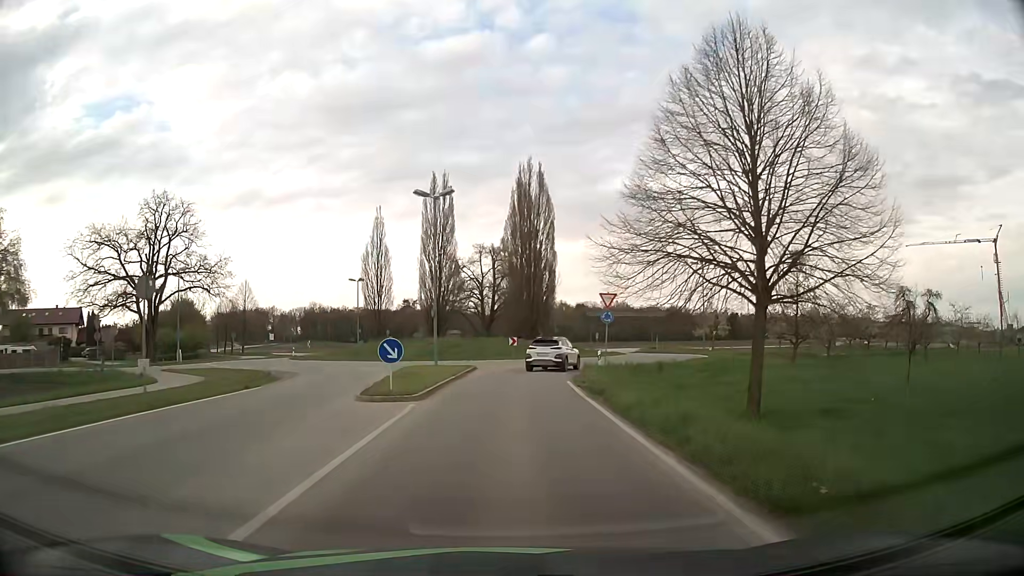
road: tertiary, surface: asphalt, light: Day
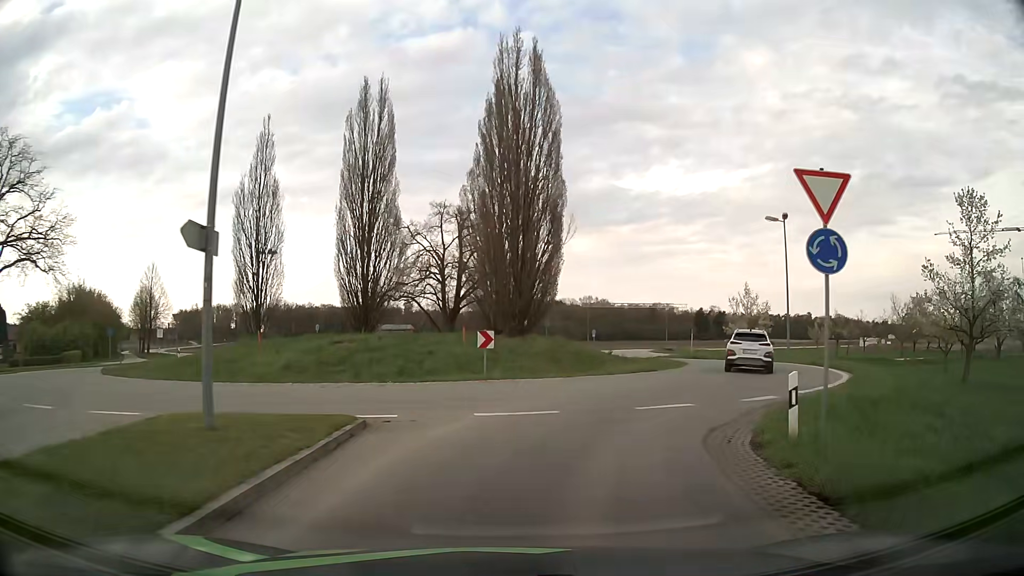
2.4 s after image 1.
(+0.1, +22.7) m; +2°
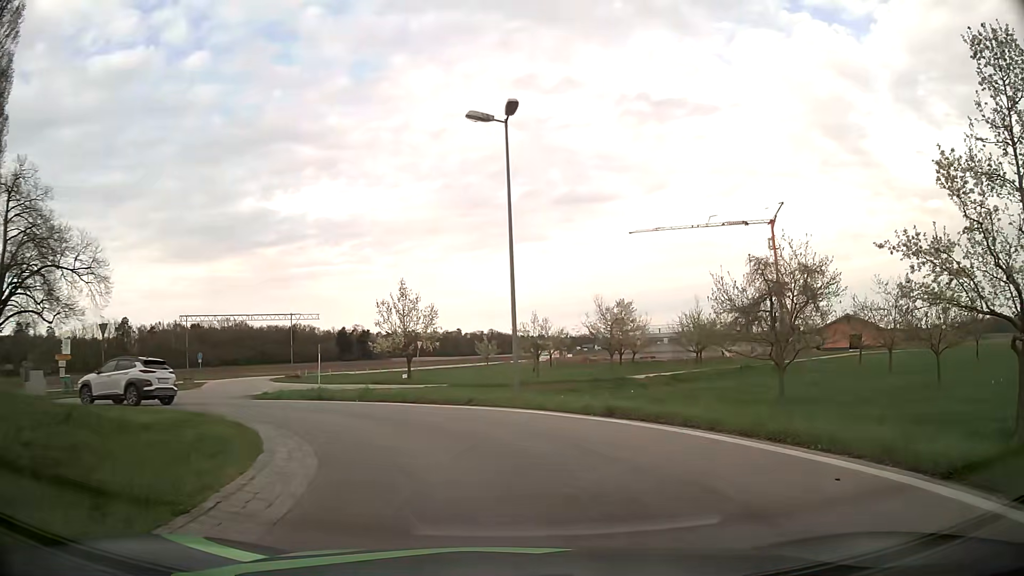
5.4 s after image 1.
(+5.4, +19.5) m; +31°
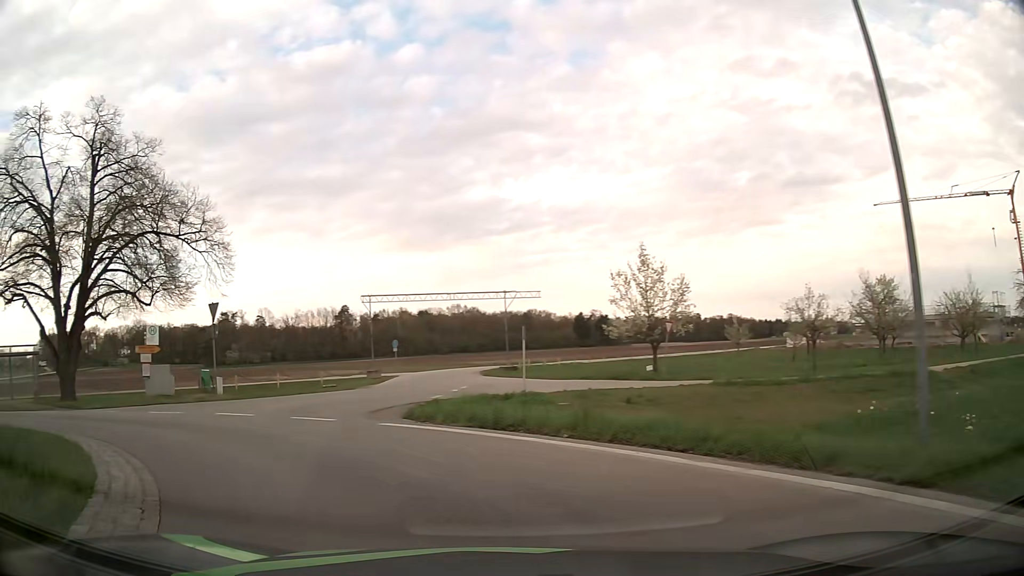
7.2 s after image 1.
(-1.3, +11.0) m; -20°
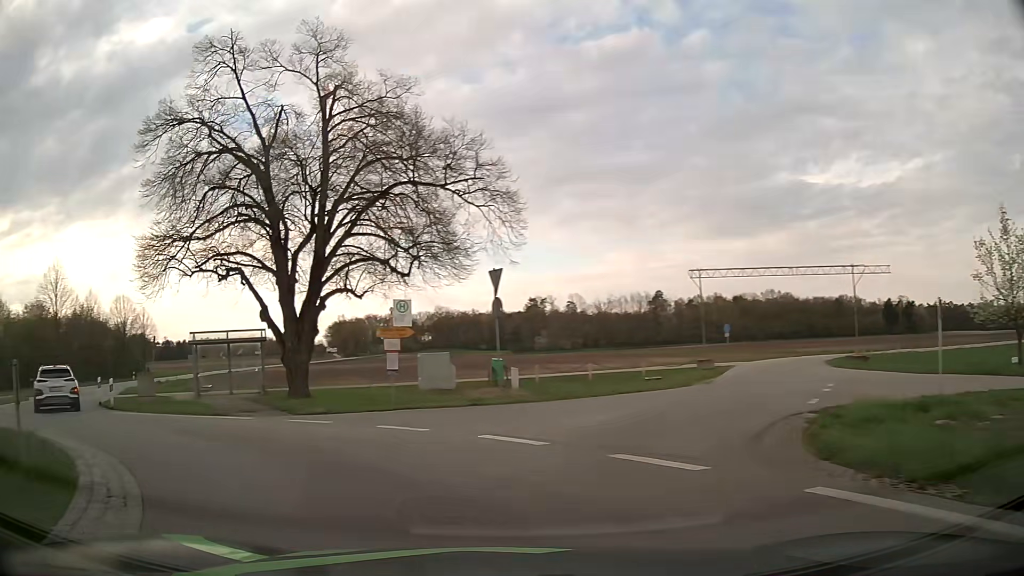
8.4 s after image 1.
(-1.7, +7.3) m; -26°
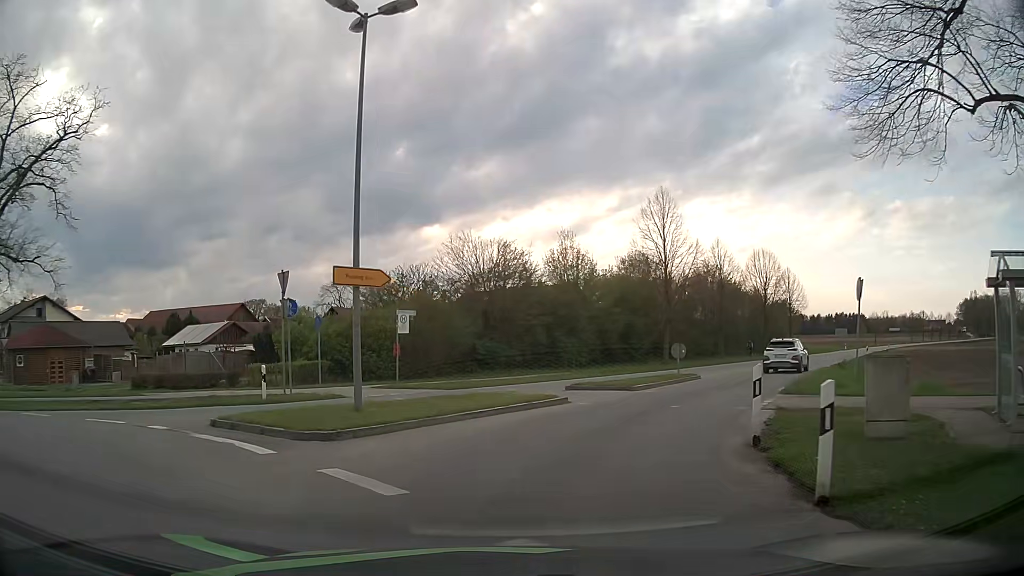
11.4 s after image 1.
(-10.0, +15.7) m; -56°
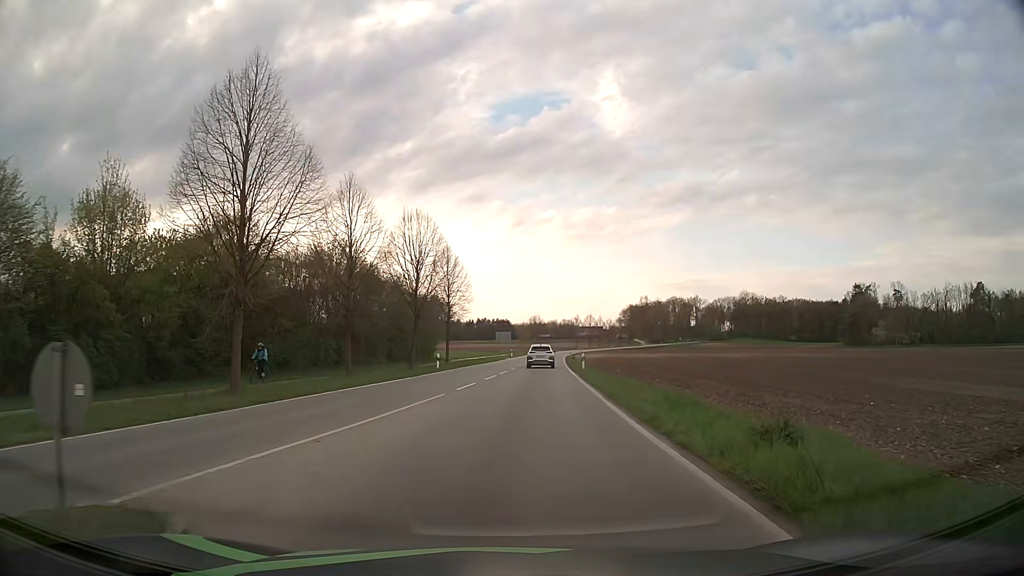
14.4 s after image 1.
(+6.2, +20.9) m; +31°
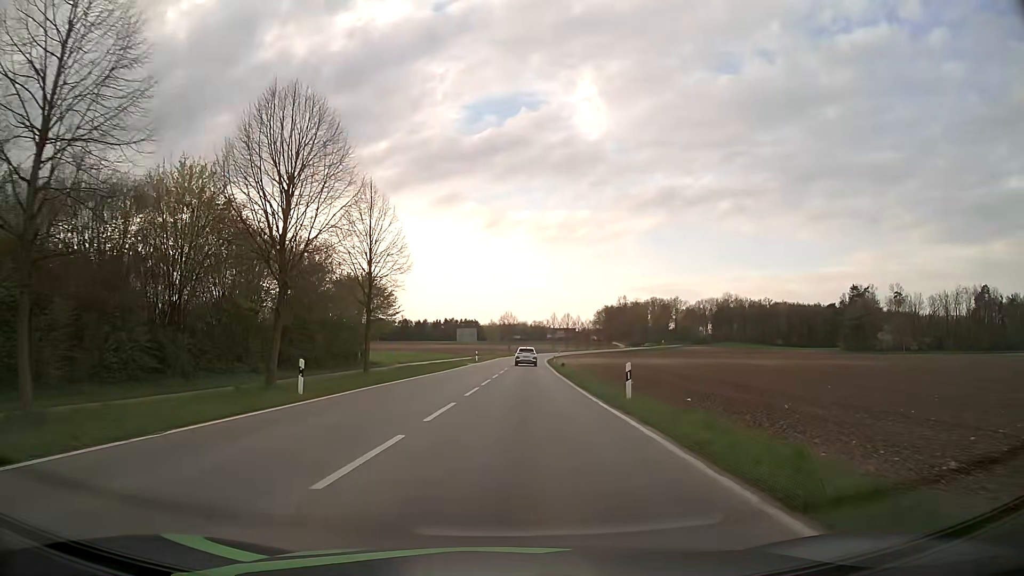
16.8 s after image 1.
(+0.5, +23.0) m; +3°
(0, +10) (0, +20) (+1, +30) (+1, +40) (+1, +50) (+2, +60) (+2, +70) (+3, +80) (+4, +90) (+4, +100) m
